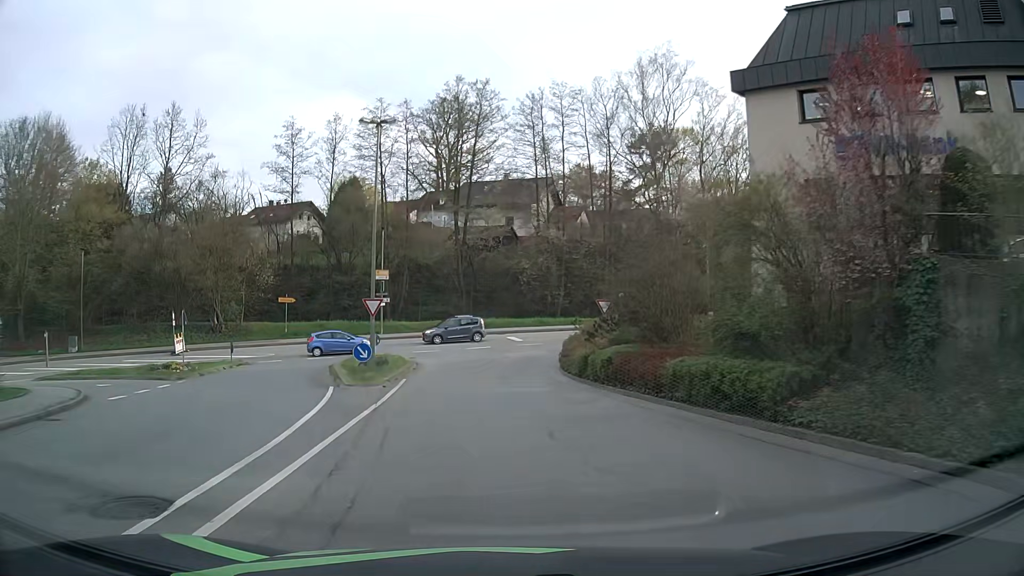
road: unclassified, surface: asphalt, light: Day
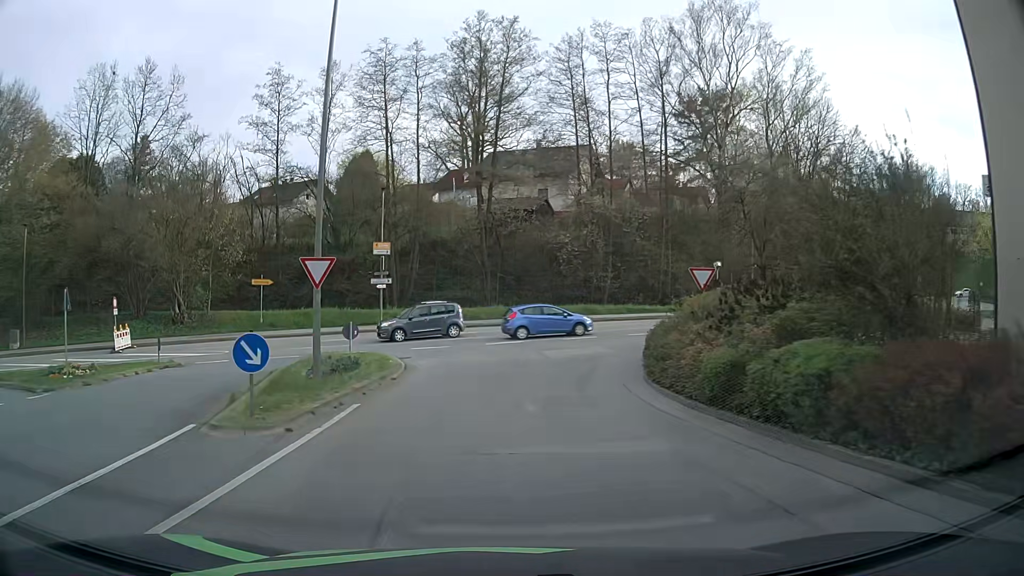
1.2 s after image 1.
(-0.3, +11.6) m; -3°
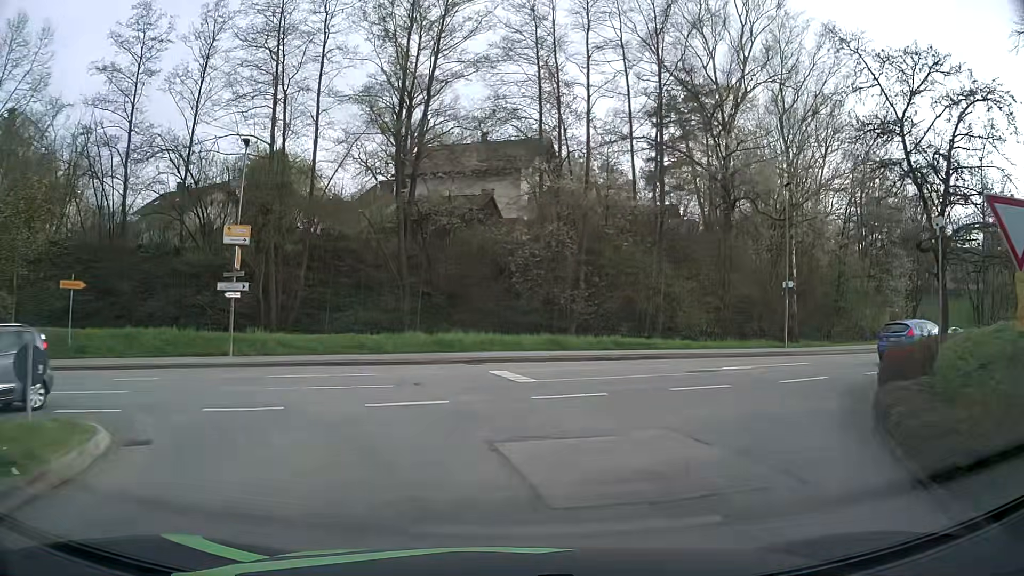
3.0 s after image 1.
(+0.3, +14.9) m; +4°
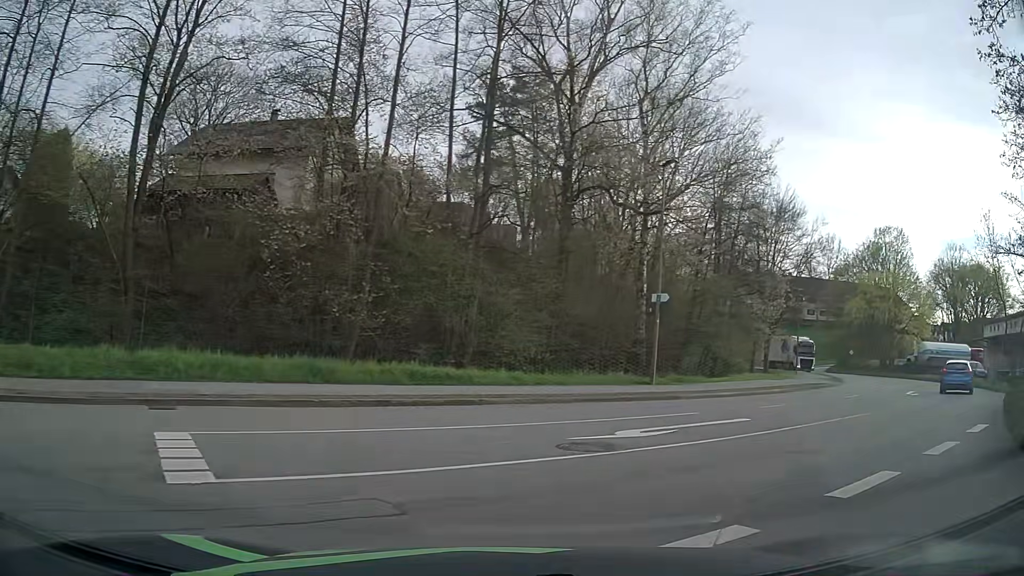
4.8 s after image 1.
(+1.2, +9.6) m; +18°
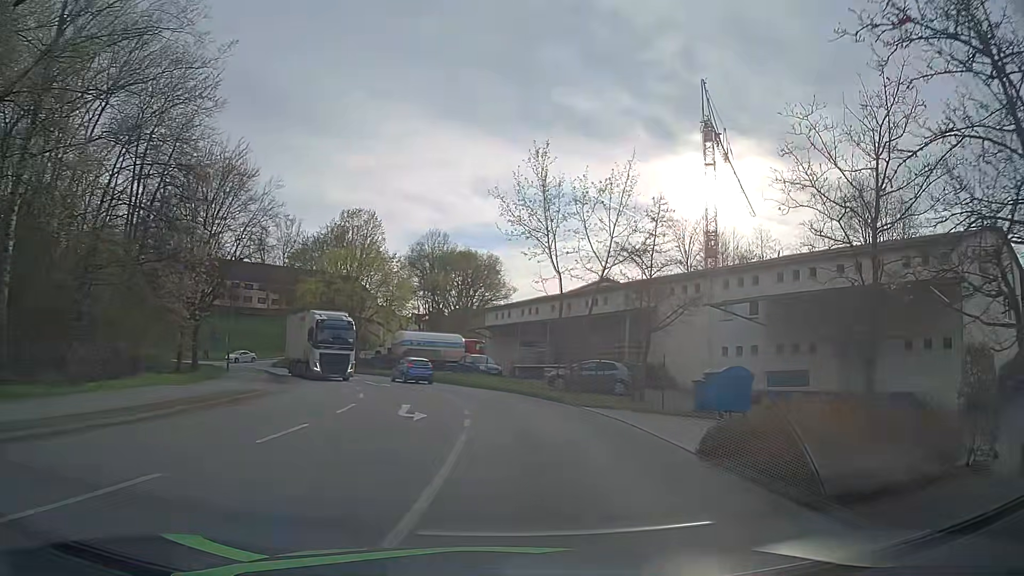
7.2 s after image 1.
(+5.5, +11.8) m; +47°
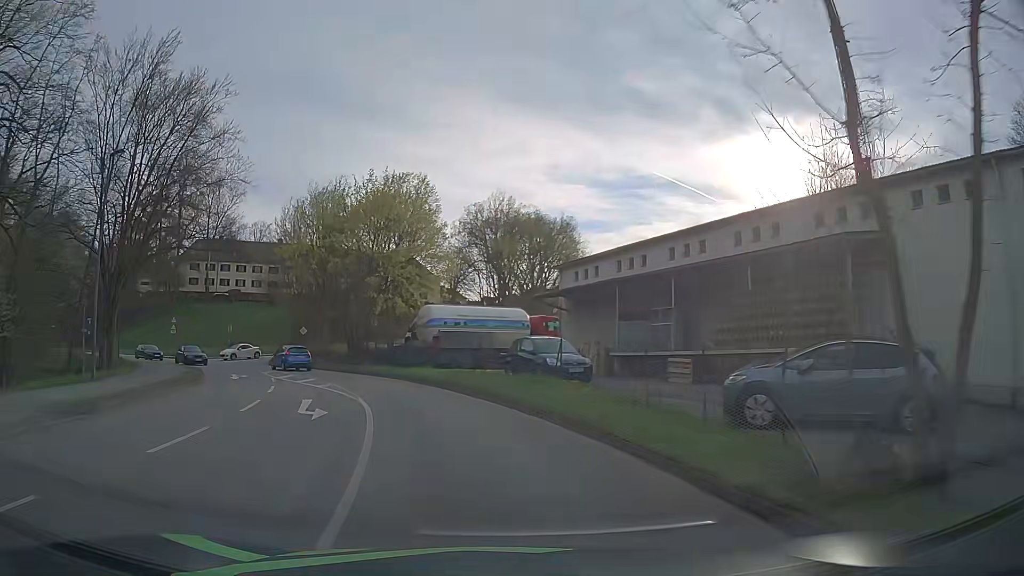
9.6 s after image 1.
(+0.2, +20.9) m; -5°
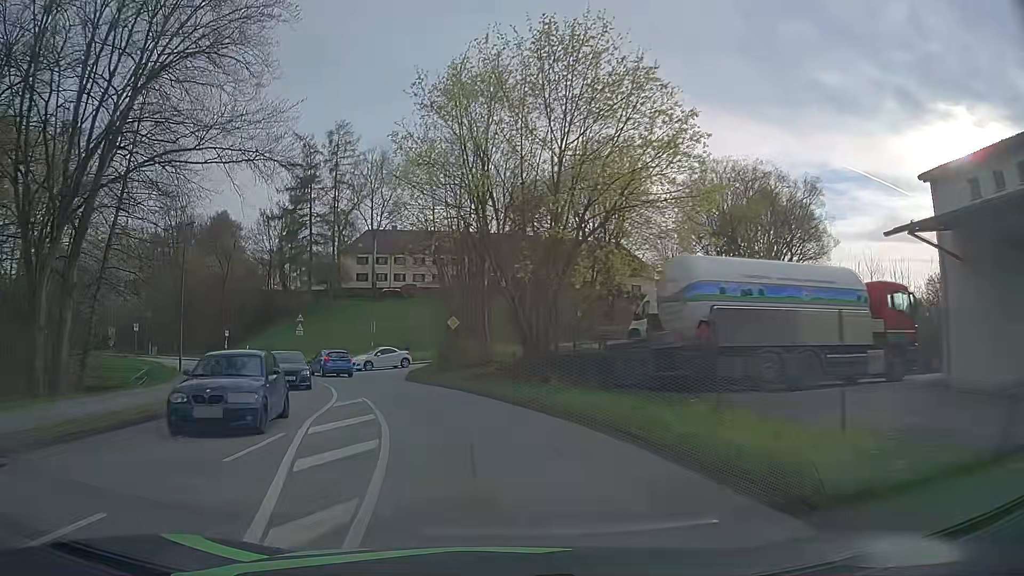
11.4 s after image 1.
(-3.1, +19.6) m; -18°
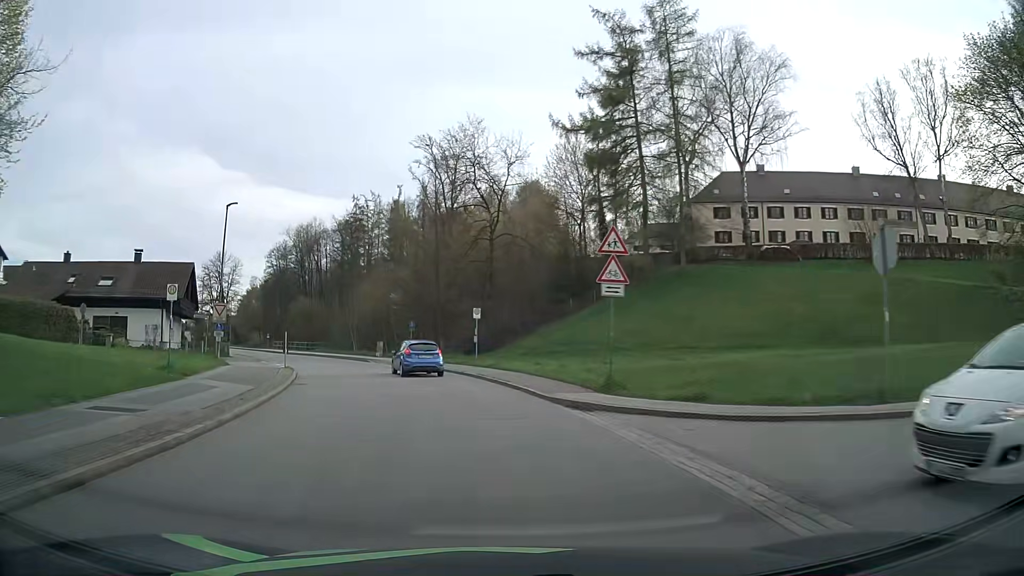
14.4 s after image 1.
(-9.8, +36.3) m; -28°
(-1, +10) (-2, +20) (-5, +30) (-8, +39) (-13, +48) (-18, +57) (-23, +65) (-28, +73) (-34, +82) (-40, +90) m
